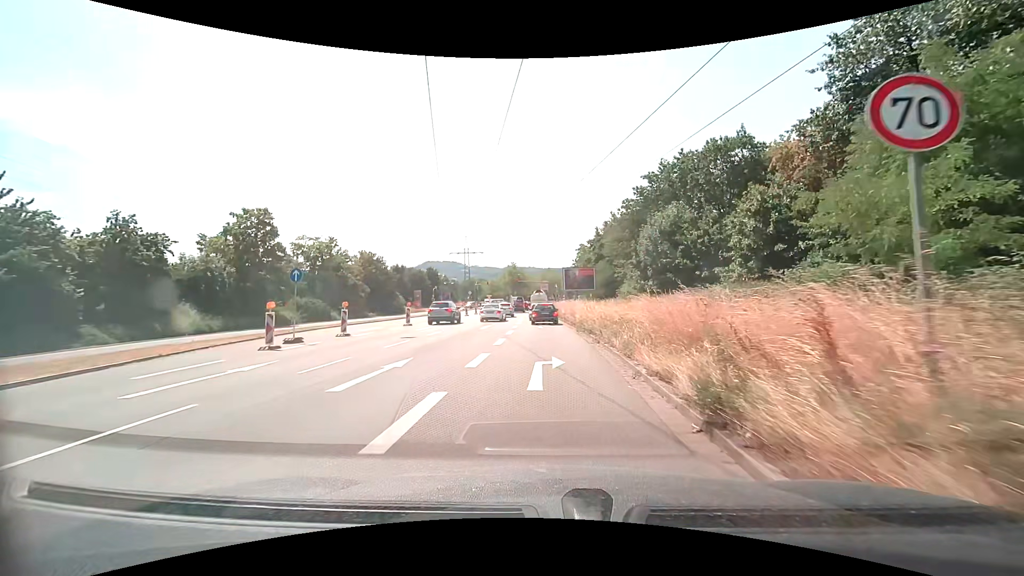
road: primary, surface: asphalt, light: Day
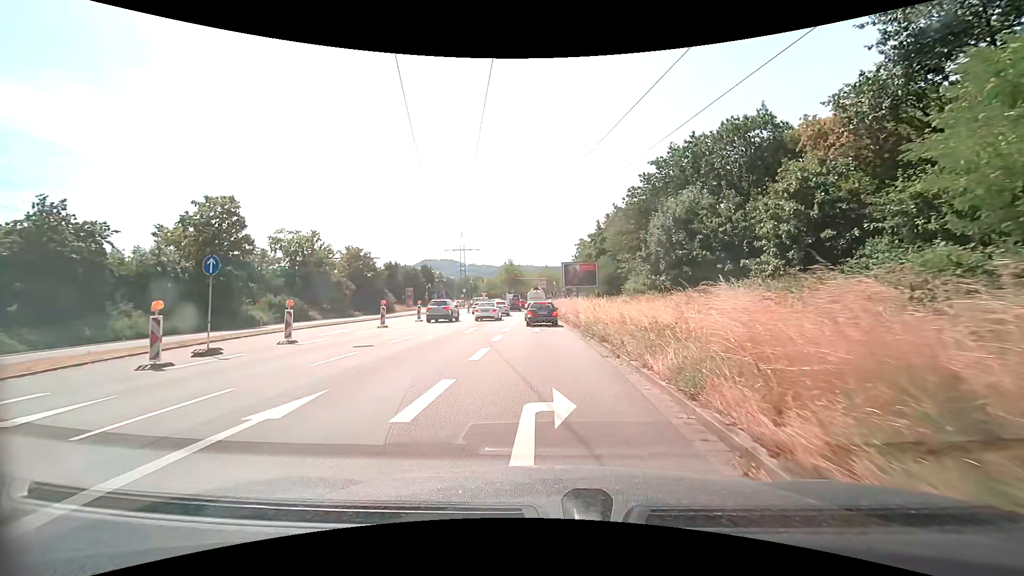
(0.0, +4.9) m; 0°
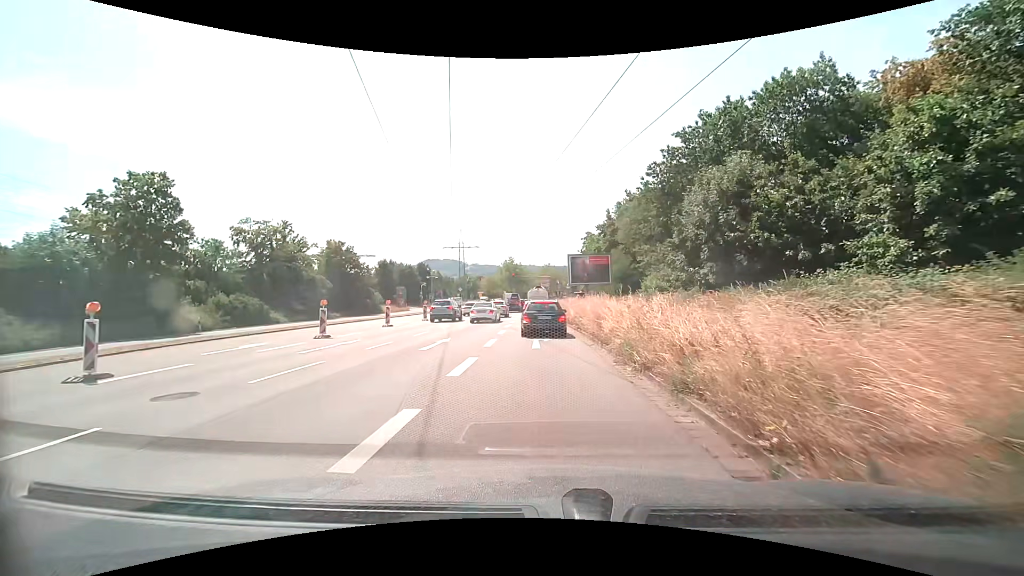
(0.0, +8.2) m; 0°
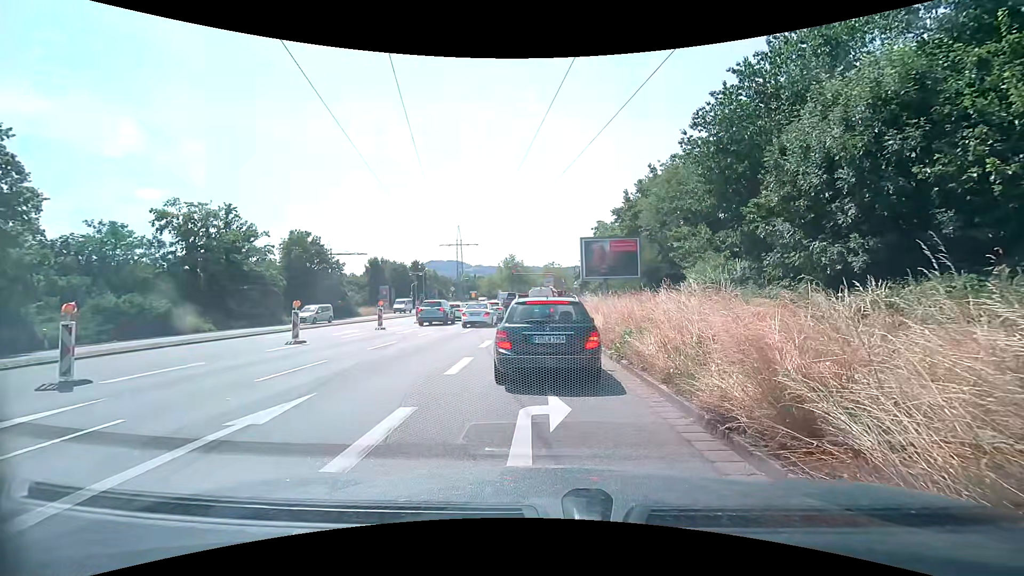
(-0.1, +11.2) m; 0°
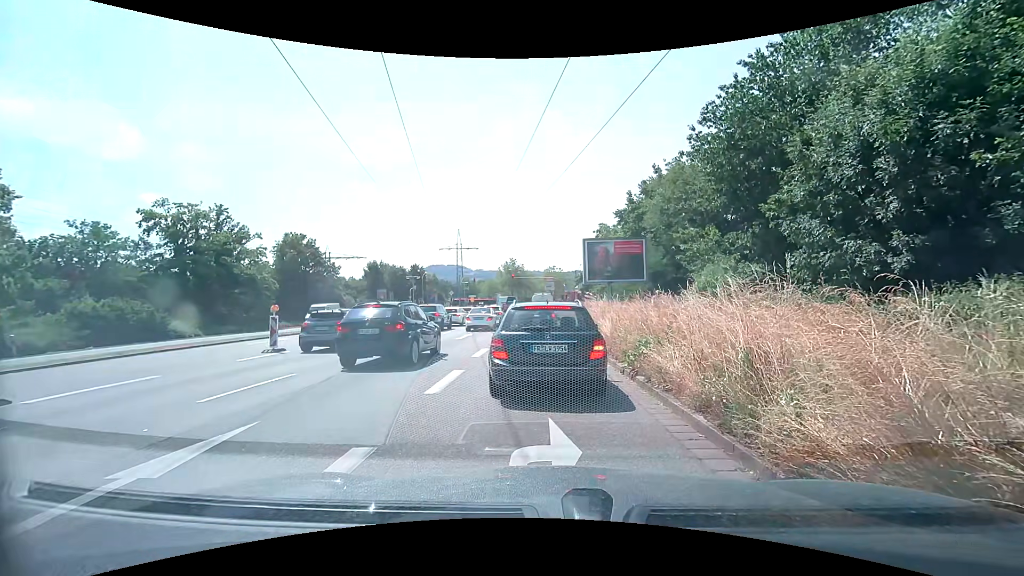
(0.0, +1.5) m; 0°
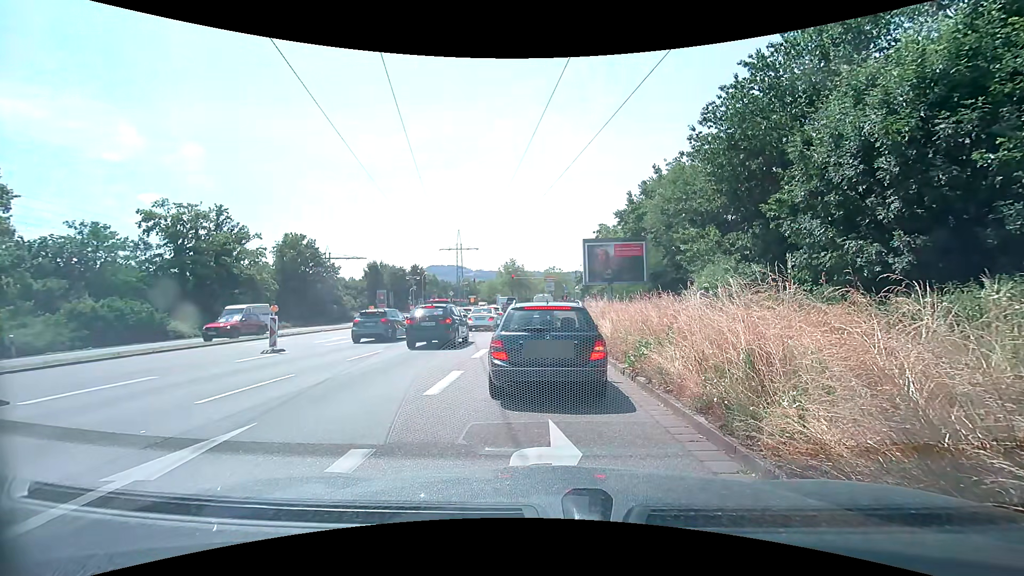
(0.0, +0.1) m; 0°
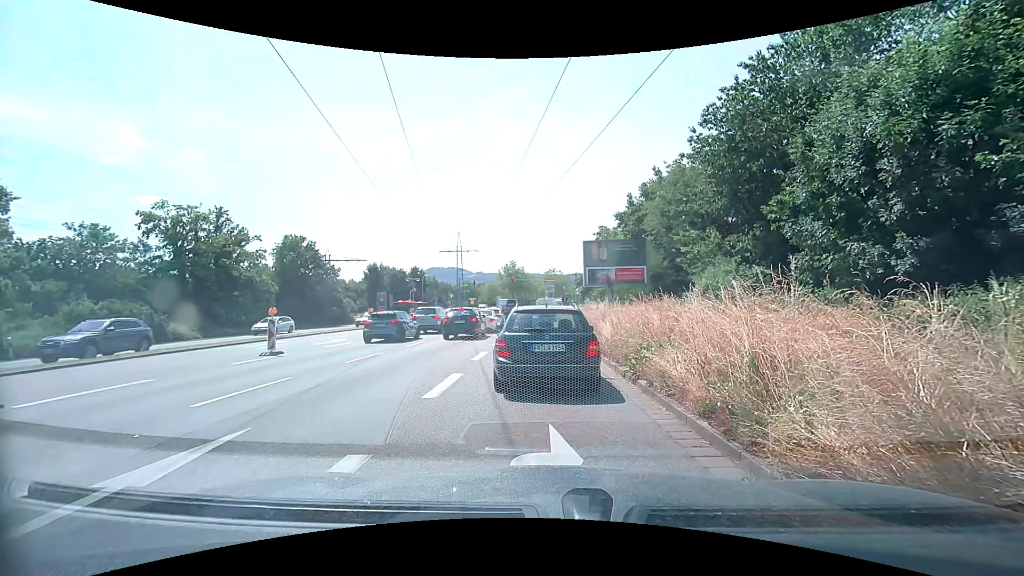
(0.0, +0.1) m; 0°
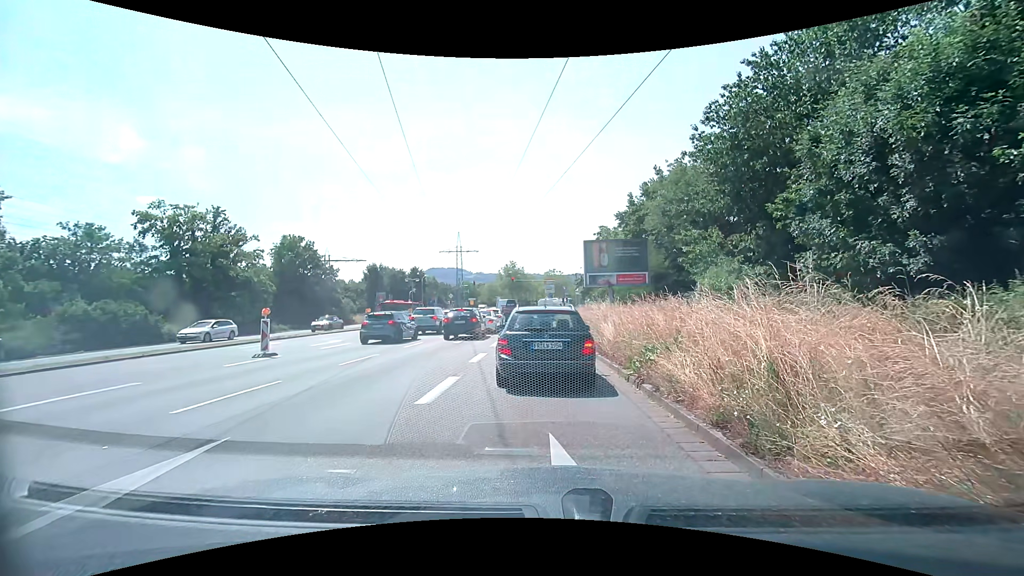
(0.0, +0.5) m; 0°
